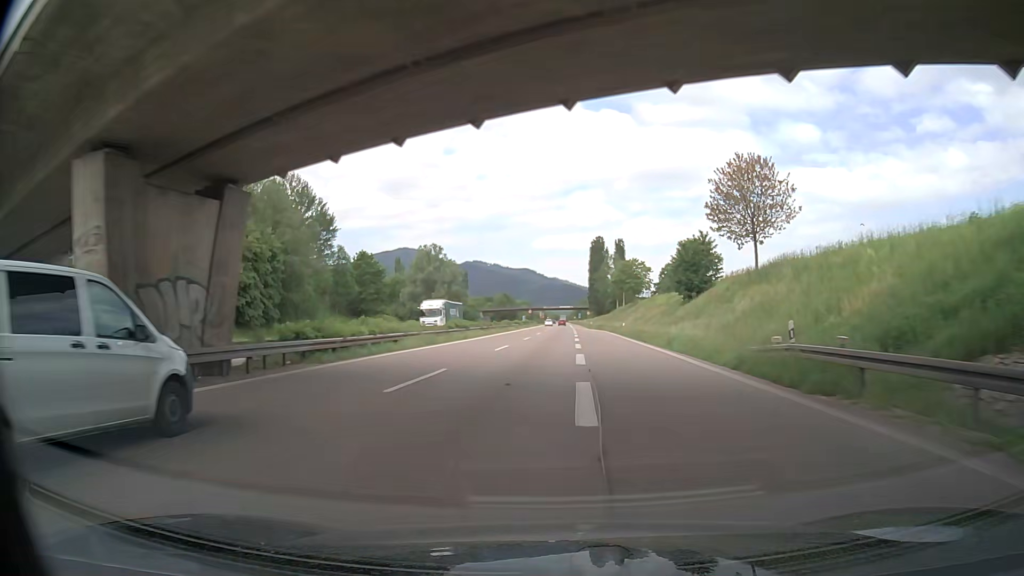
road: trunk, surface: asphalt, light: Day
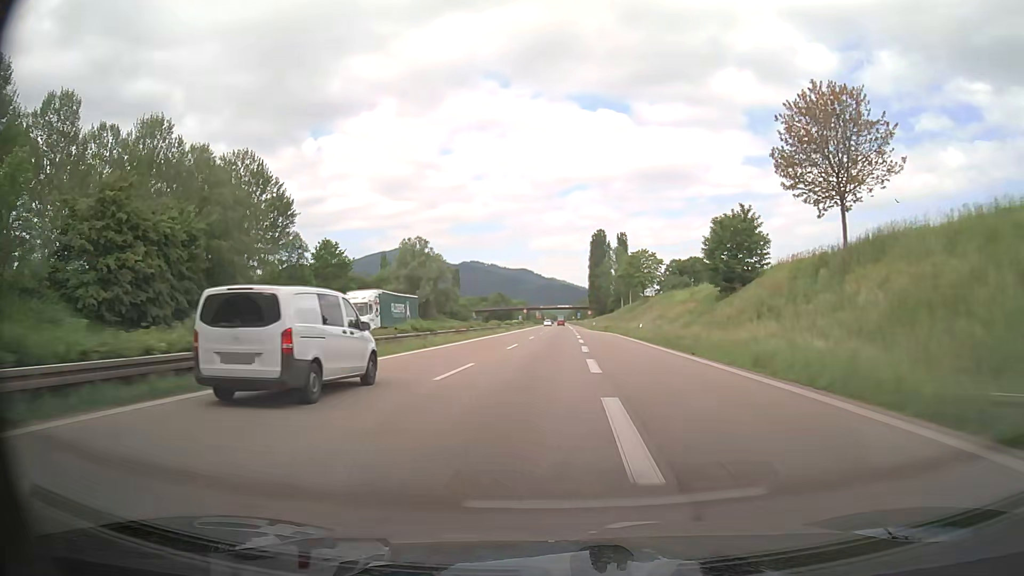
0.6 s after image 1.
(0.0, +14.6) m; 0°
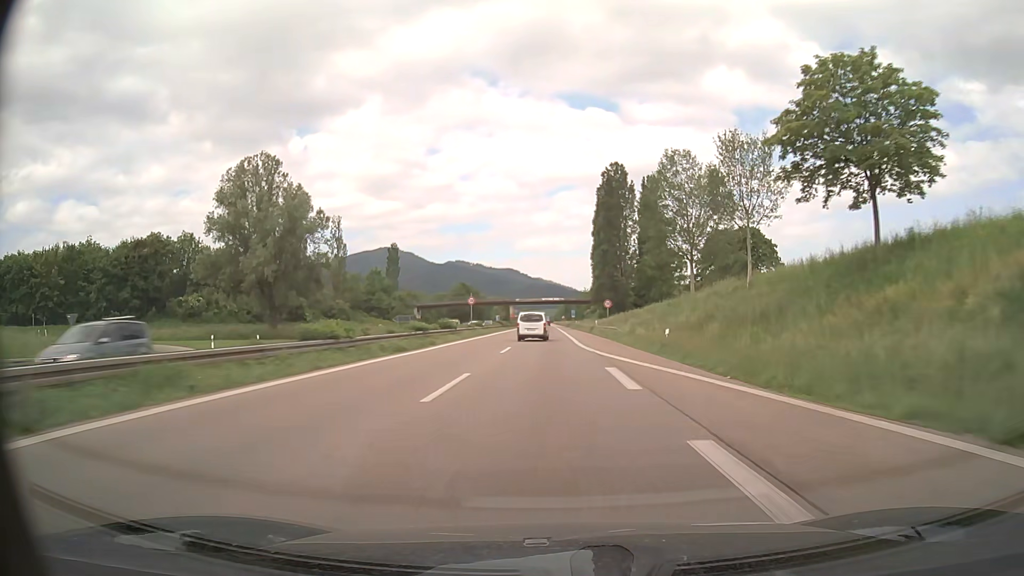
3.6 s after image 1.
(+0.6, +73.6) m; +1°
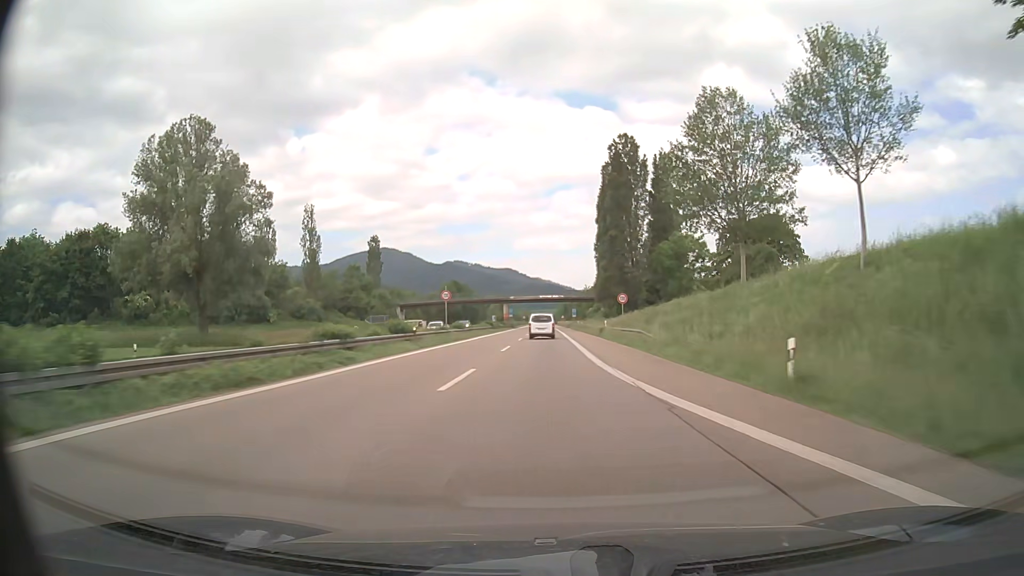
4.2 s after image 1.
(0.0, +15.1) m; 0°
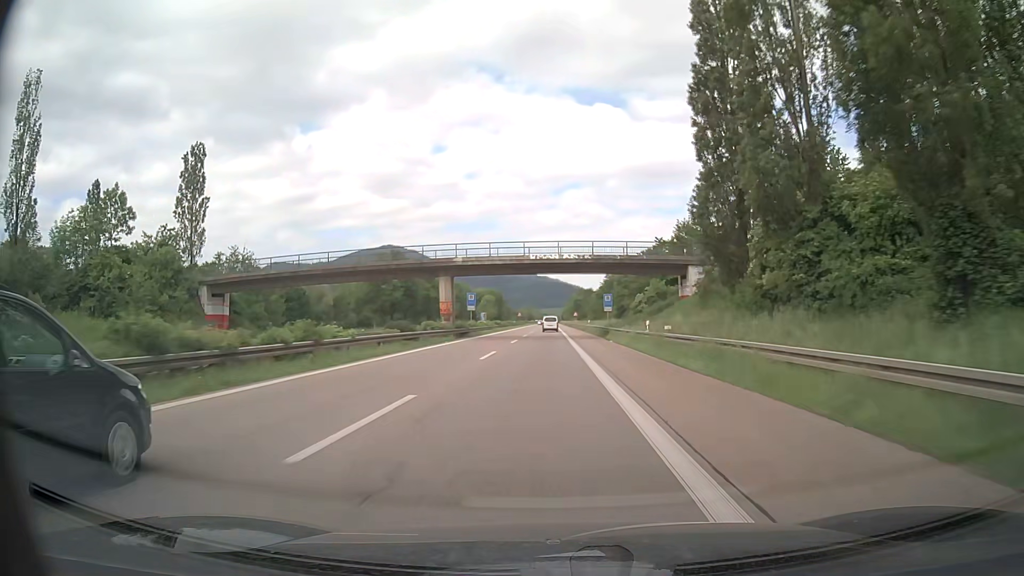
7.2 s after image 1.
(-0.2, +76.4) m; 0°
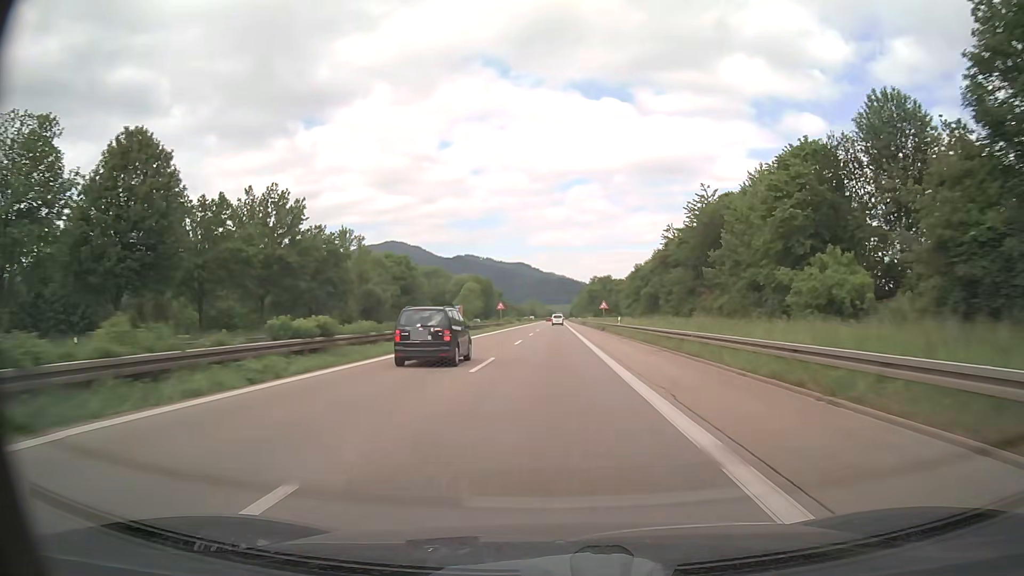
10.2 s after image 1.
(-0.9, +76.2) m; -1°
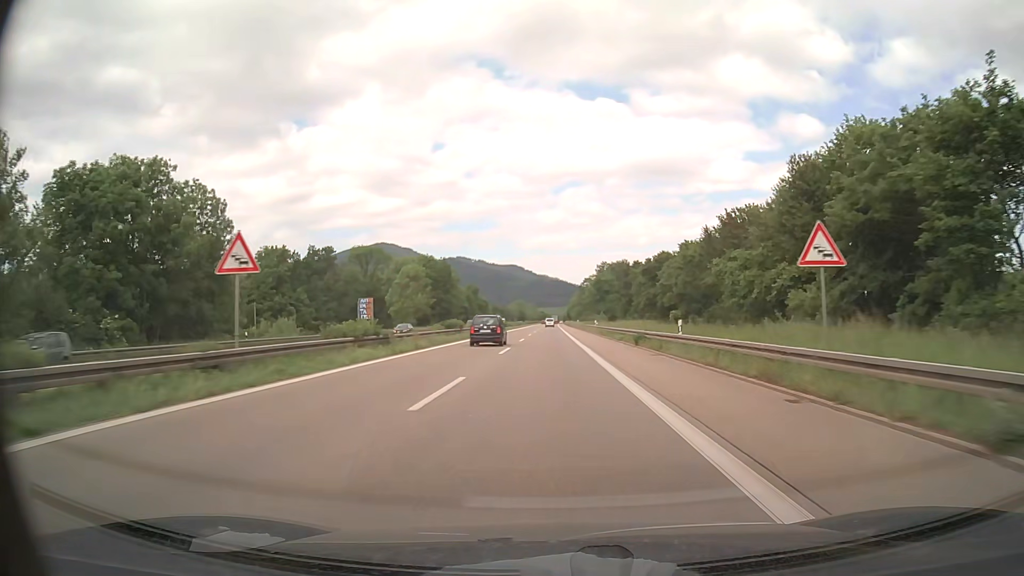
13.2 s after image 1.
(+0.3, +75.9) m; +1°
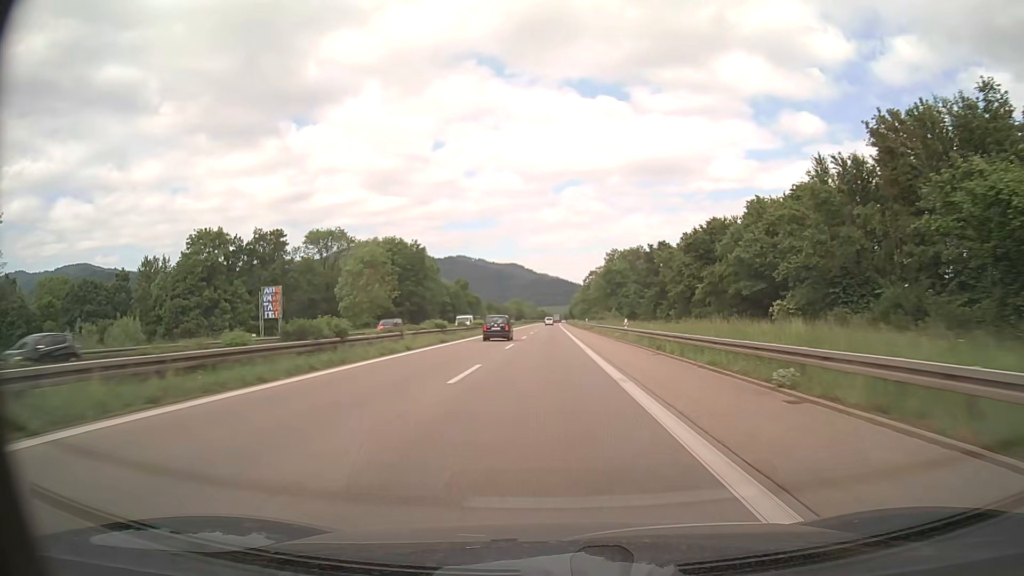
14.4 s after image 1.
(0.0, +30.4) m; 0°
(0, +10) (0, +20) (0, +30) (0, +40) (0, +50) (0, +60) (0, +70) (0, +80) (0, +90) (0, +100) m
